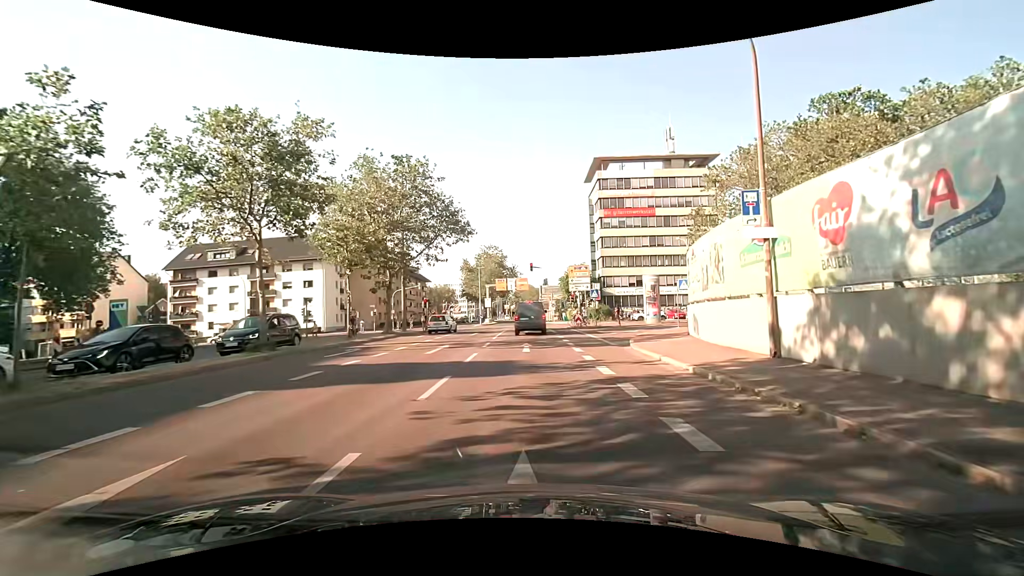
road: secondary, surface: asphalt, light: Day
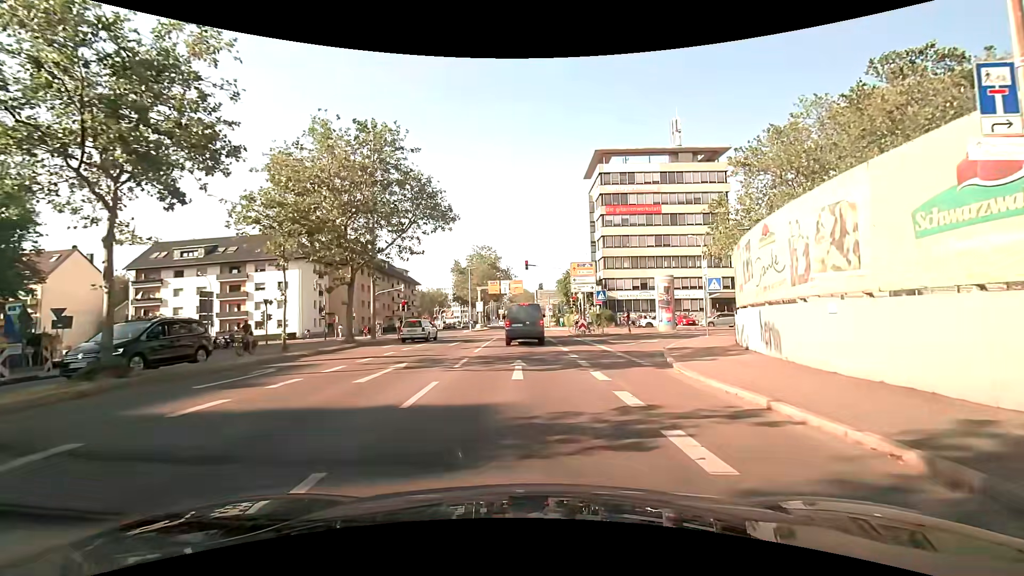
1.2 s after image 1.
(+0.1, +6.4) m; +1°
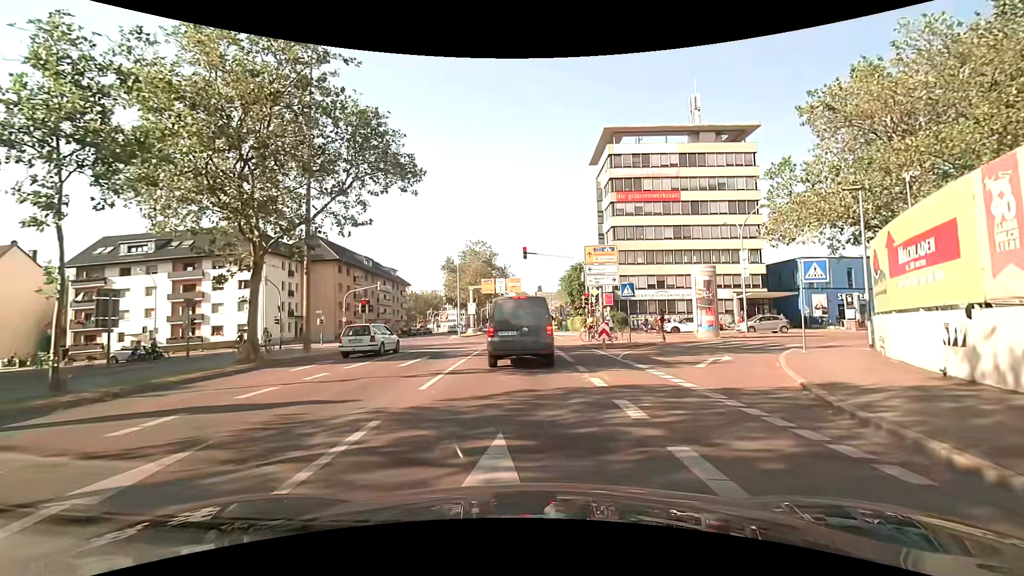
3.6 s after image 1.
(0.0, +9.6) m; -2°
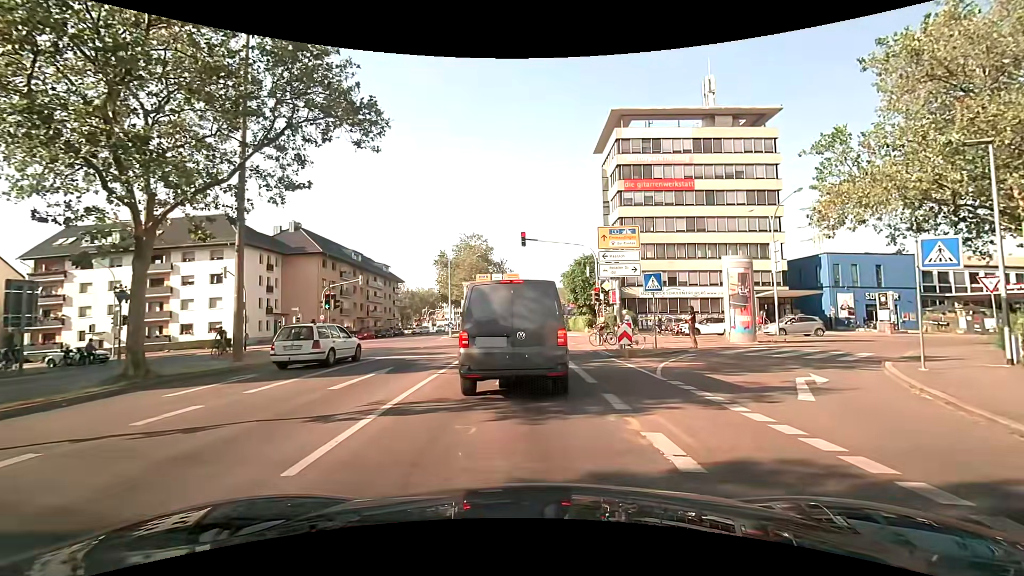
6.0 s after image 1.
(+0.2, +5.3) m; +2°
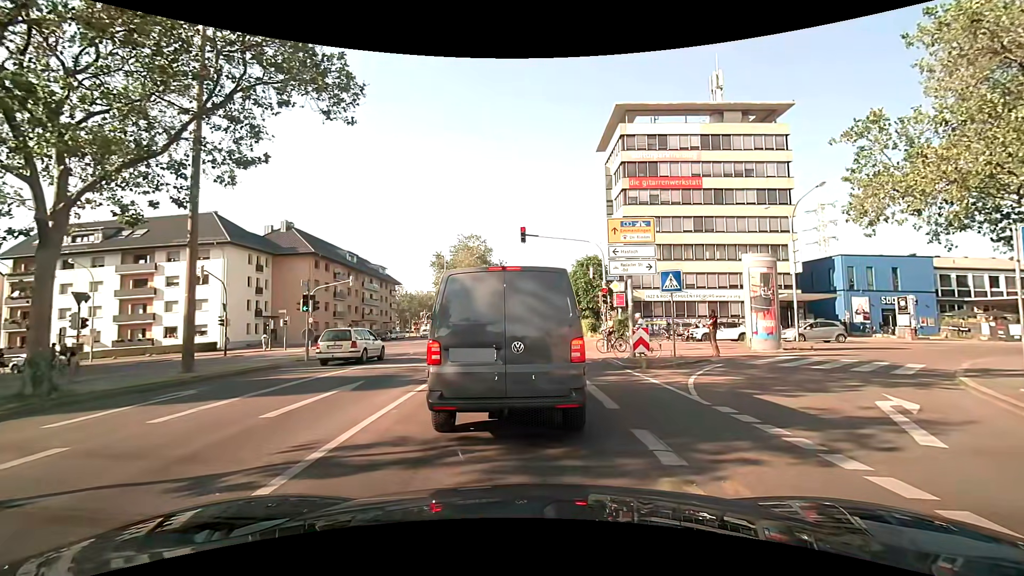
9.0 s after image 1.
(0.0, +2.5) m; 0°
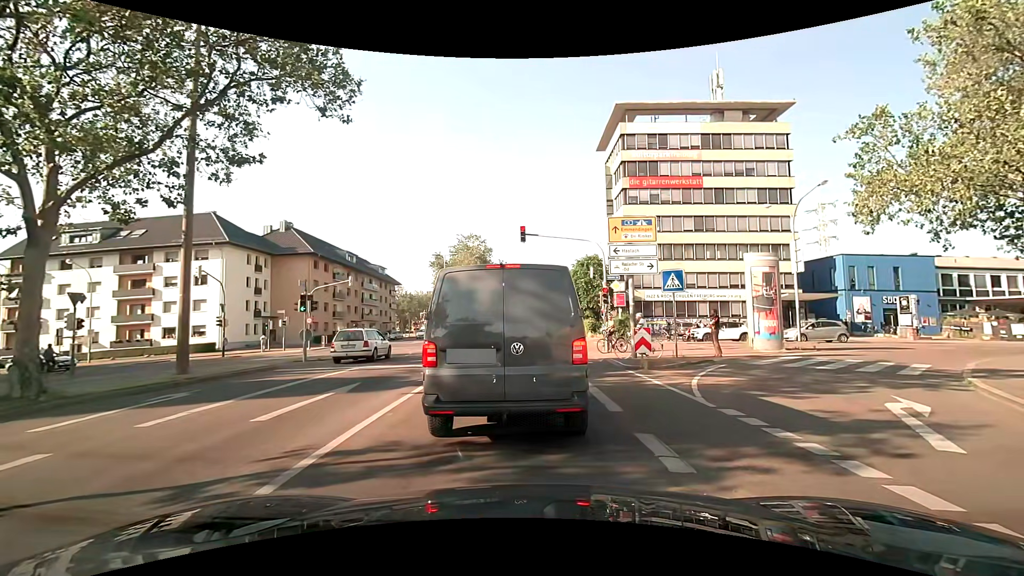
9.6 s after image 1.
(0.0, +0.2) m; 0°
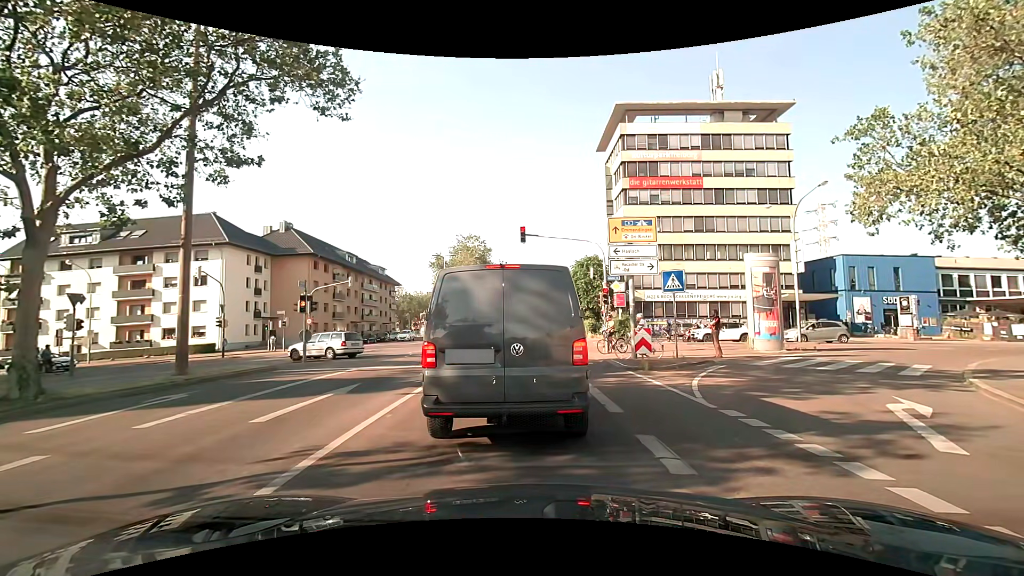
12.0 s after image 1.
(0.0, +0.1) m; 0°
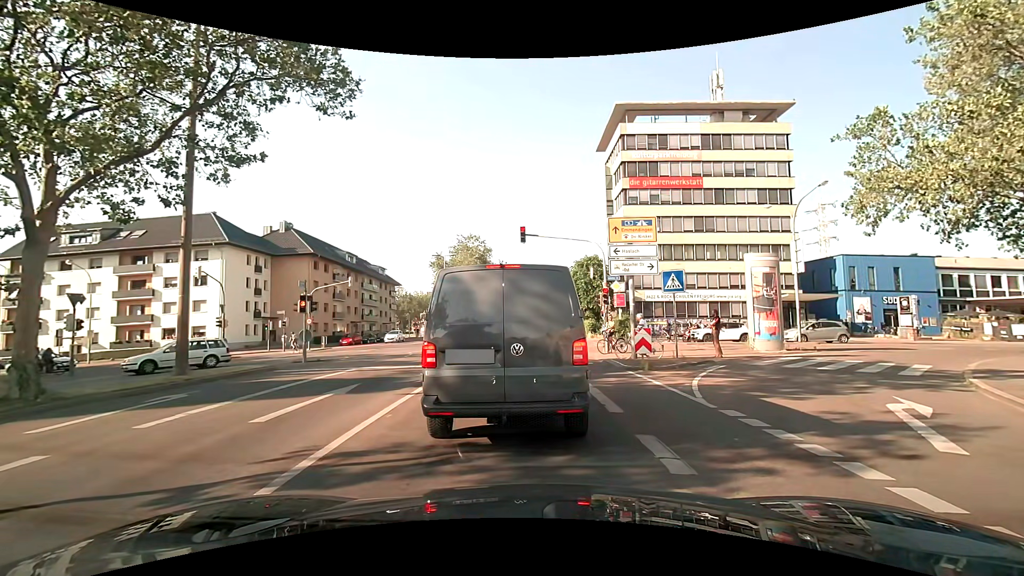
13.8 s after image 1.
(0.0, 0.0) m; 0°
